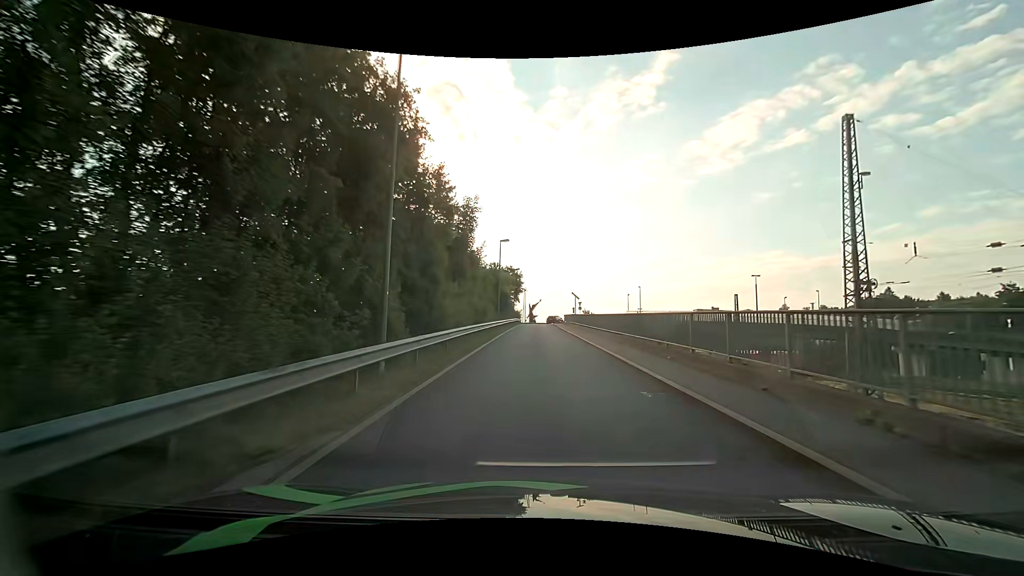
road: unclassified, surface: asphalt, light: Day
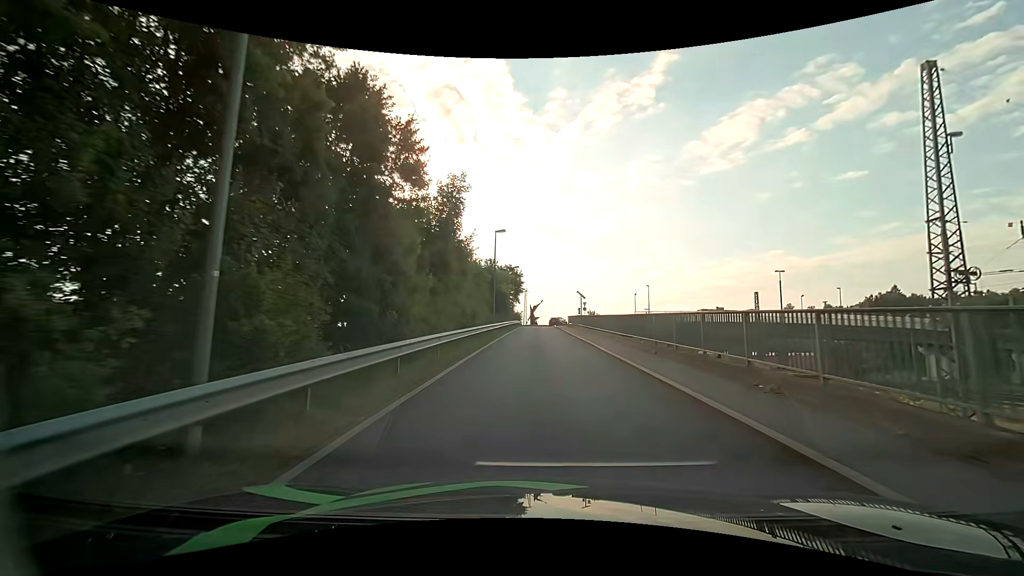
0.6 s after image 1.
(0.0, +5.7) m; 0°
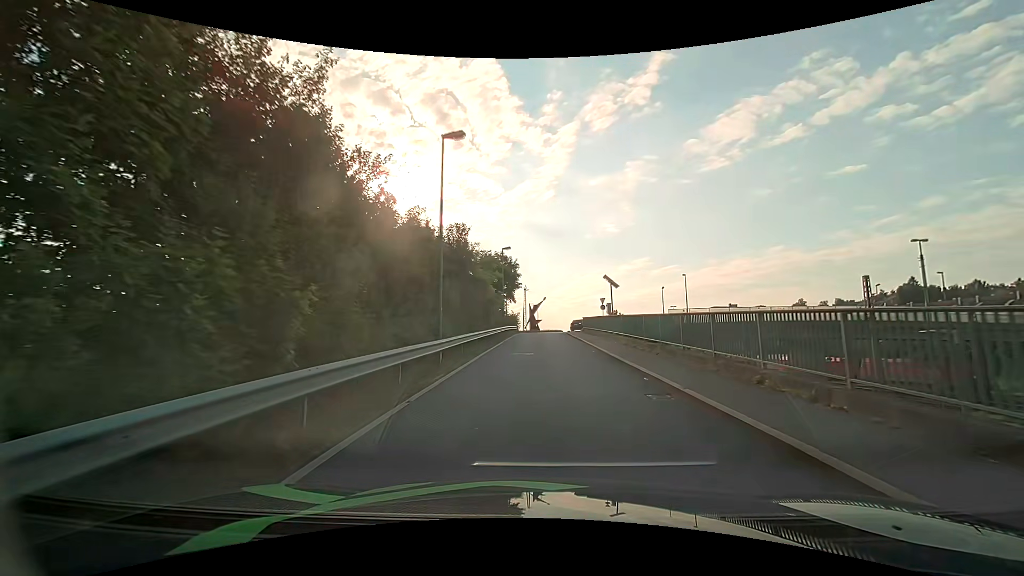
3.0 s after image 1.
(-0.1, +20.2) m; 0°
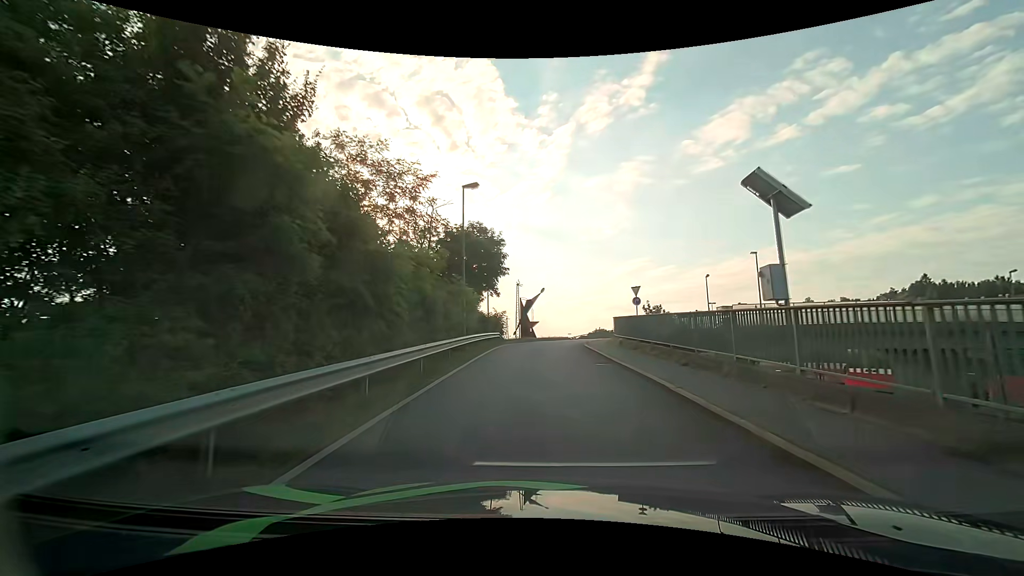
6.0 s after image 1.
(0.0, +21.6) m; 0°
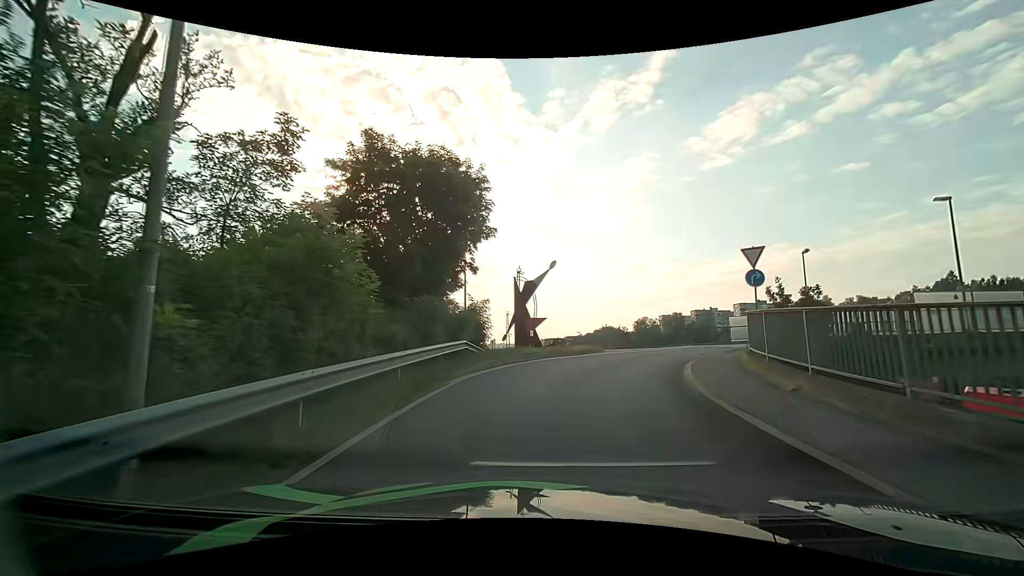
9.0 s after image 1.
(+0.1, +18.6) m; +1°
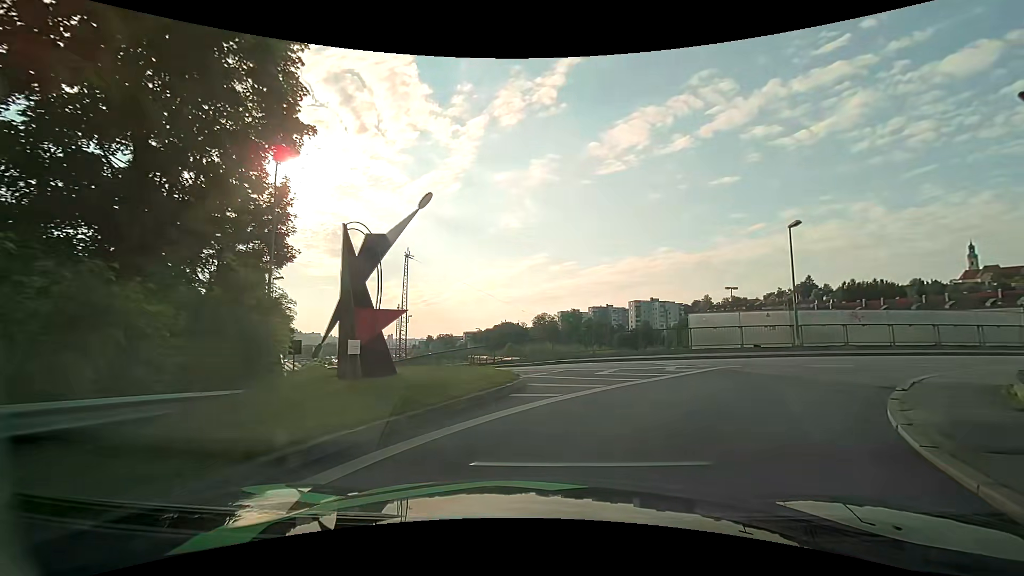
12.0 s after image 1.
(+0.7, +13.2) m; +11°
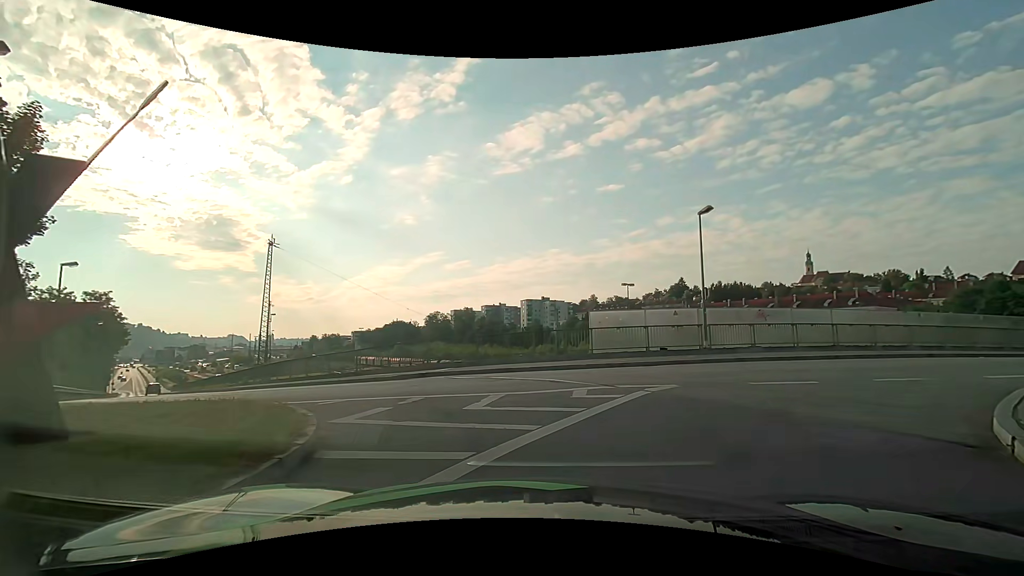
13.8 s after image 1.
(+0.5, +5.2) m; +12°
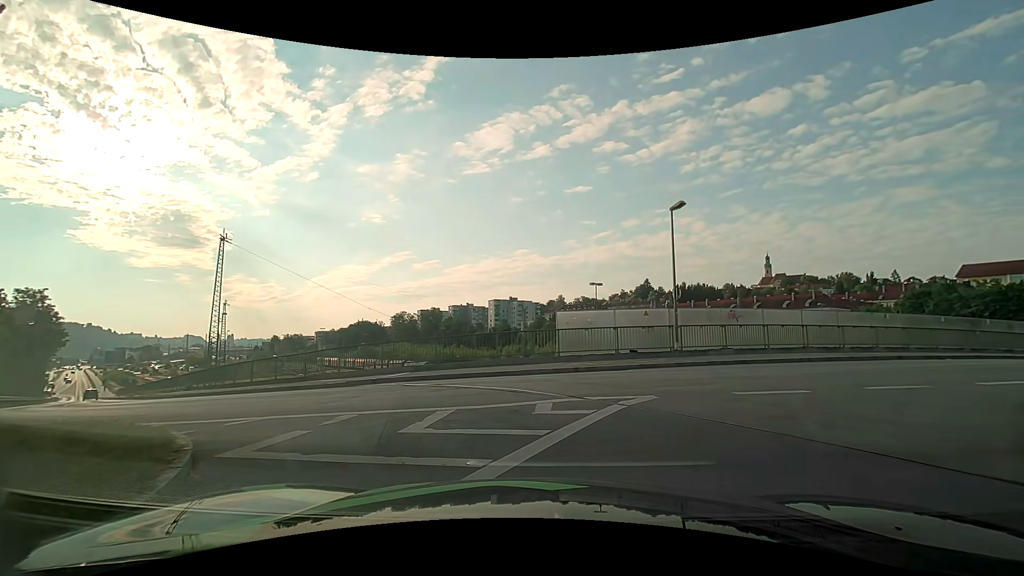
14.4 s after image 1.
(0.0, +1.5) m; +4°
(+3, +10) (+10, +16) (+19, +20) (+28, +25) (+37, +29) (+46, +34) (+55, +38) (+64, +42) (+73, +46) (+82, +51) m
